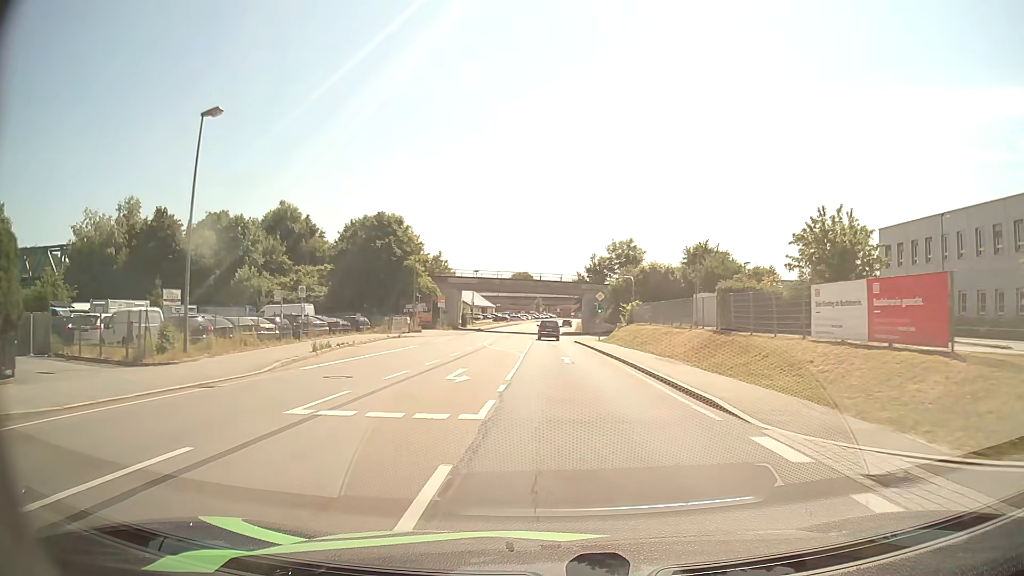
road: primary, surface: asphalt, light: Day
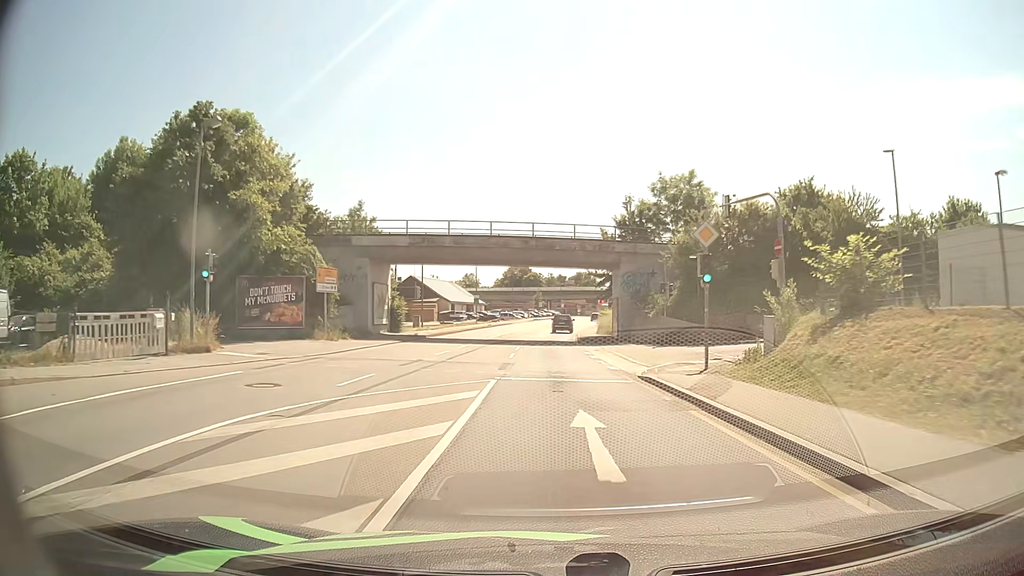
(0.0, +39.8) m; 0°
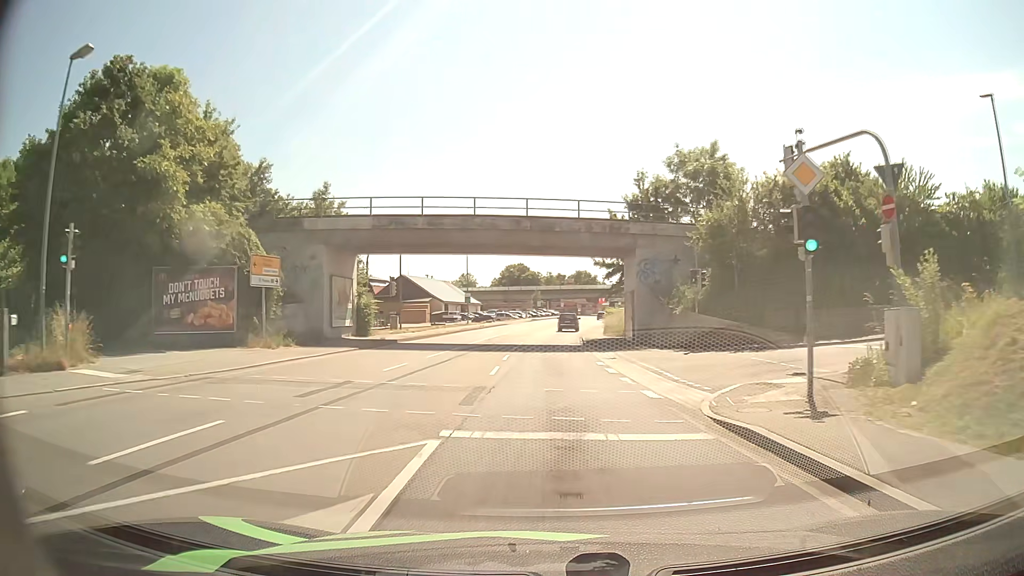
(0.0, +8.1) m; 0°
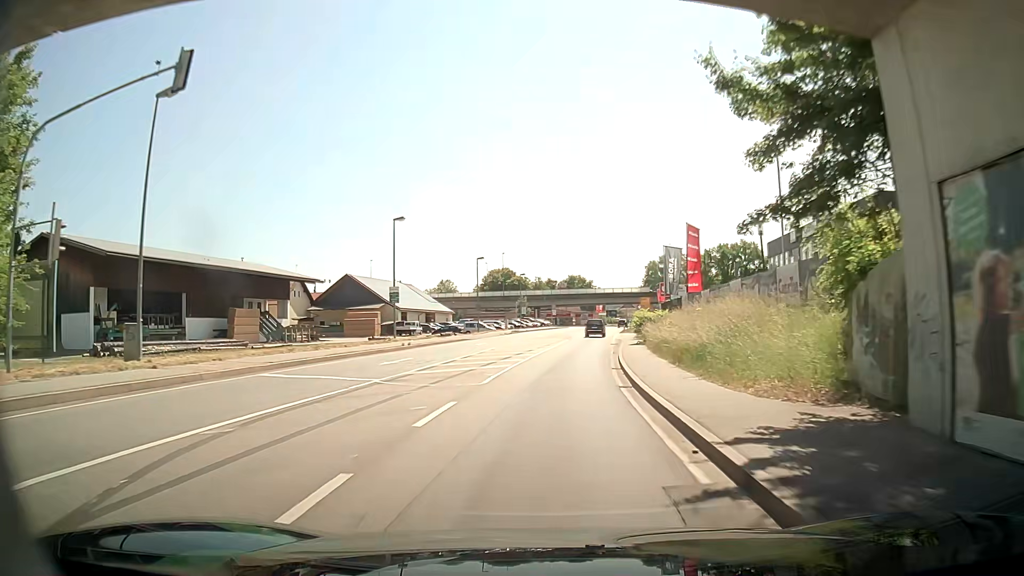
(+0.2, +32.3) m; +1°
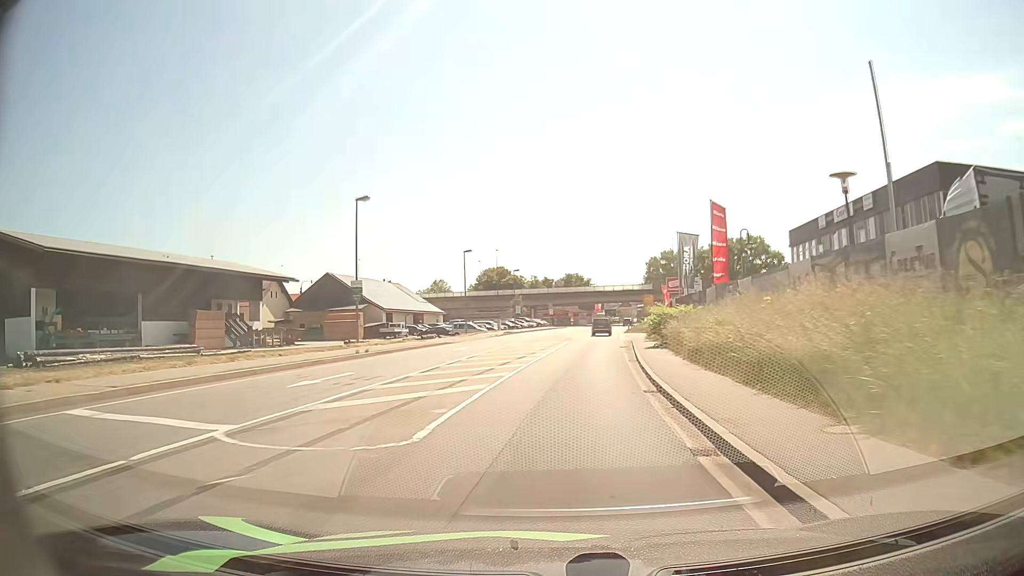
(-0.1, +8.0) m; -2°
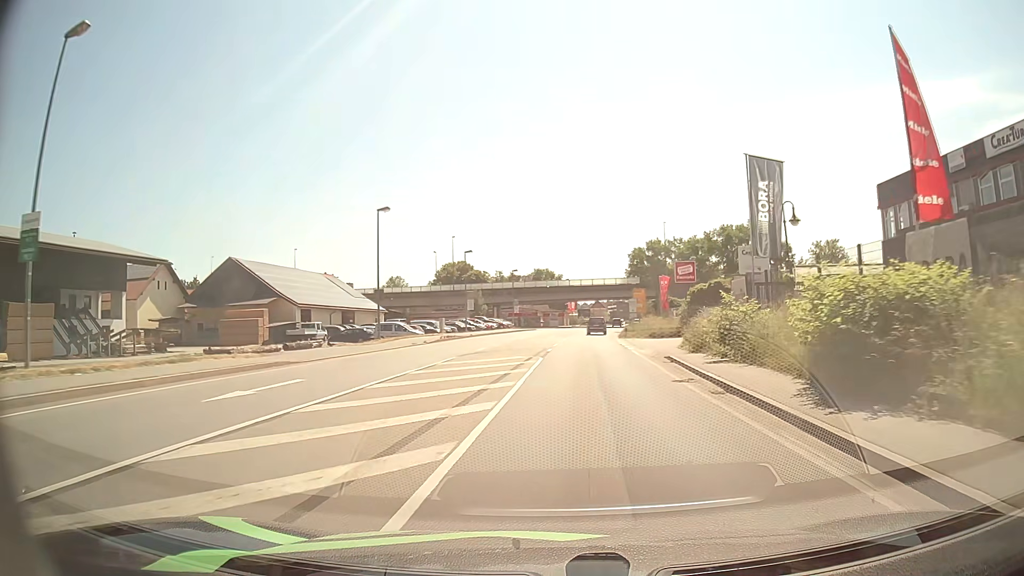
(+1.1, +23.8) m; +5°
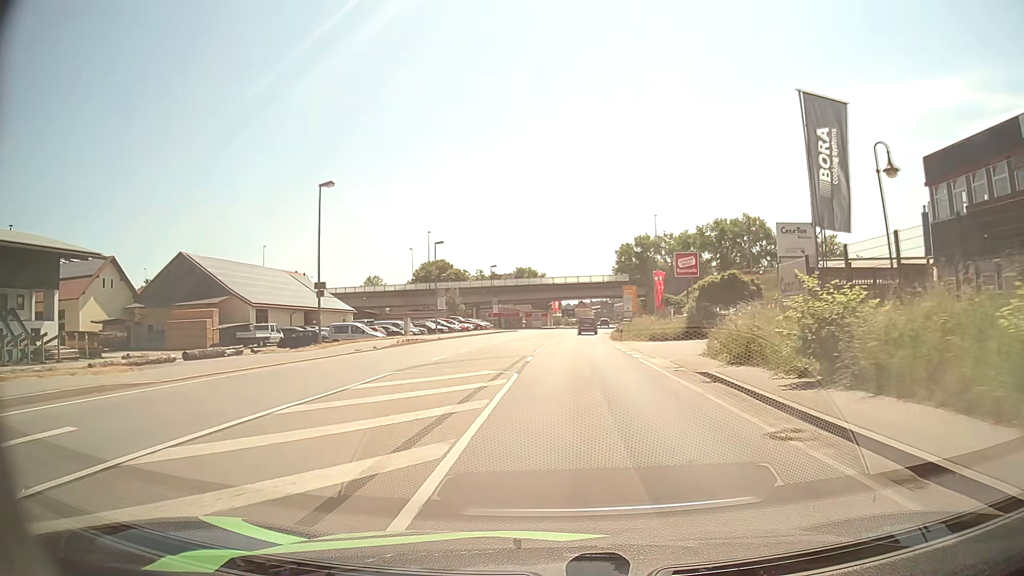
(+0.1, +8.0) m; +1°
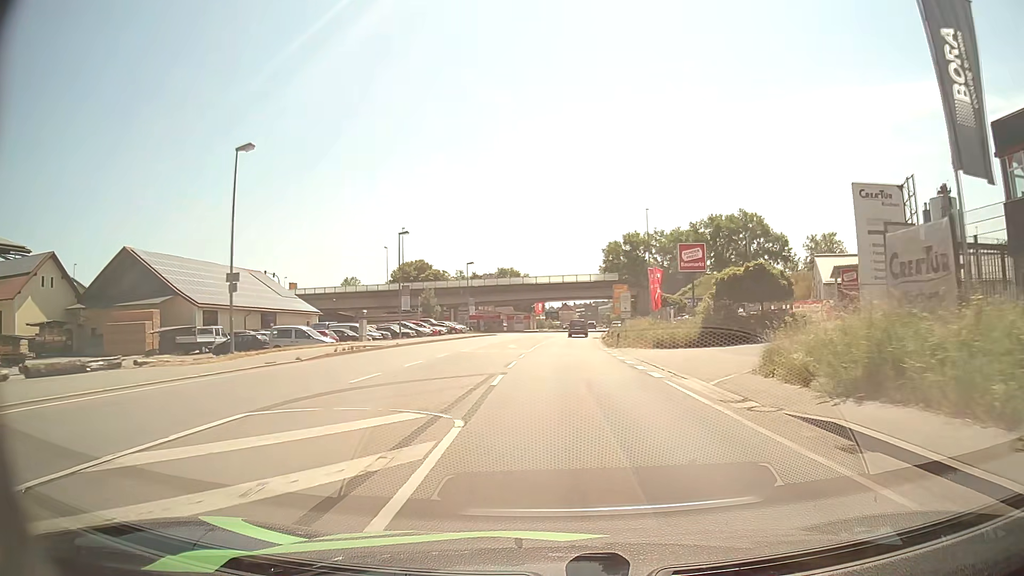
(+0.1, +8.1) m; +1°
(0, +10) (0, +20) (+1, +30) (+1, +40) (+2, +50) (+3, +60) (+3, +70) (+4, +80) (+5, +90) (+5, +100) m
